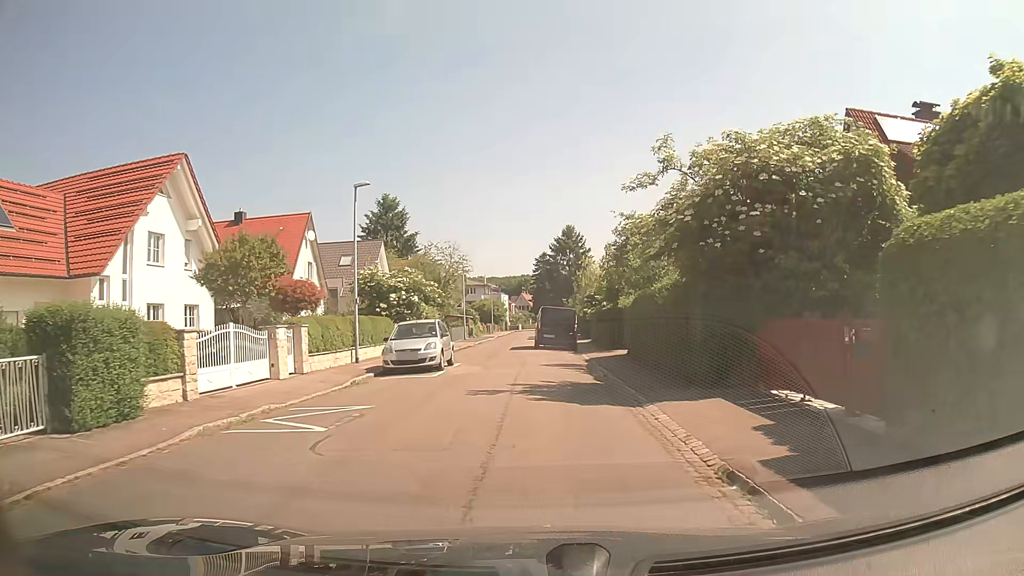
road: residential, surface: asphalt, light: Day
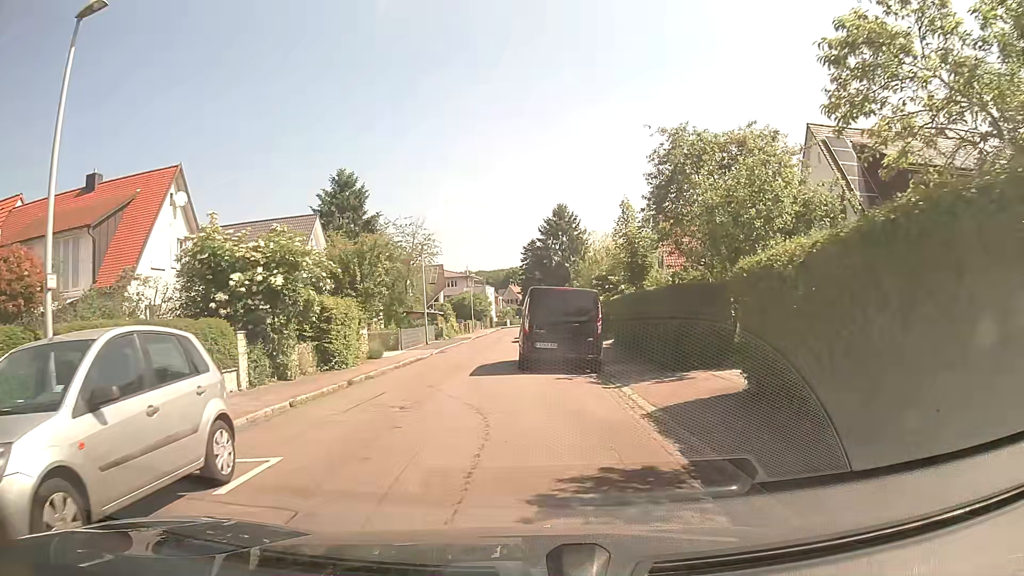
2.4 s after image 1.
(+0.1, +15.4) m; 0°
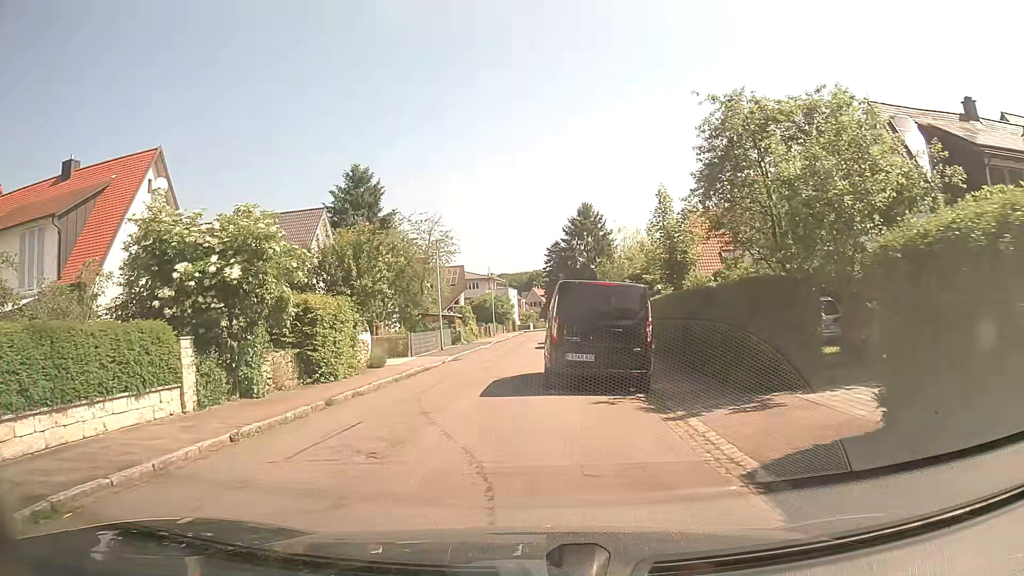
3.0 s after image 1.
(-0.1, +3.6) m; -3°
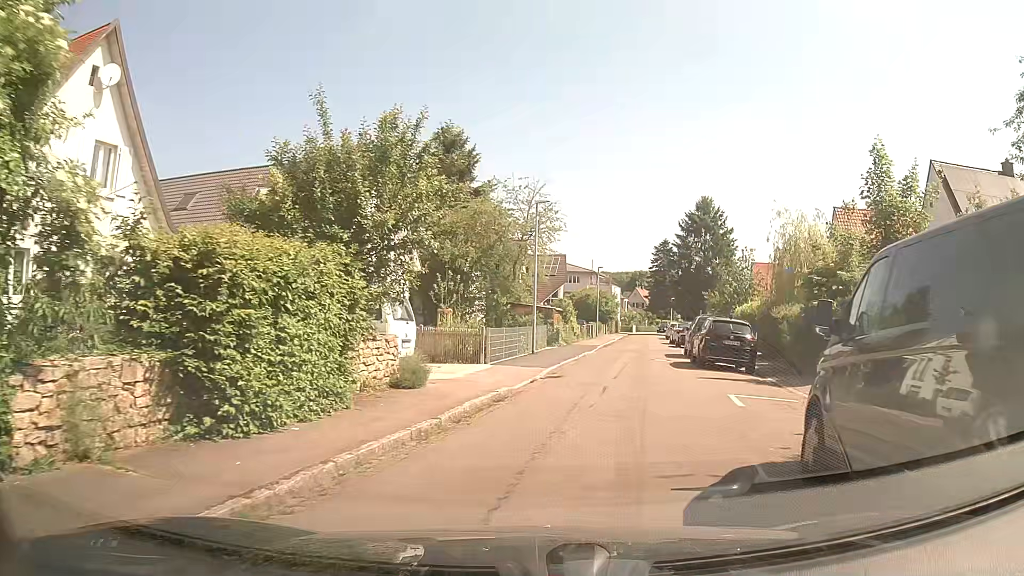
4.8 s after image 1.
(-1.0, +10.3) m; -8°
(+1, +10) (+3, +20) (+5, +30) (+7, +39) (+9, +49) (+11, +59) (+13, +69) (+16, +78) (+19, +88) (+22, +97) m
